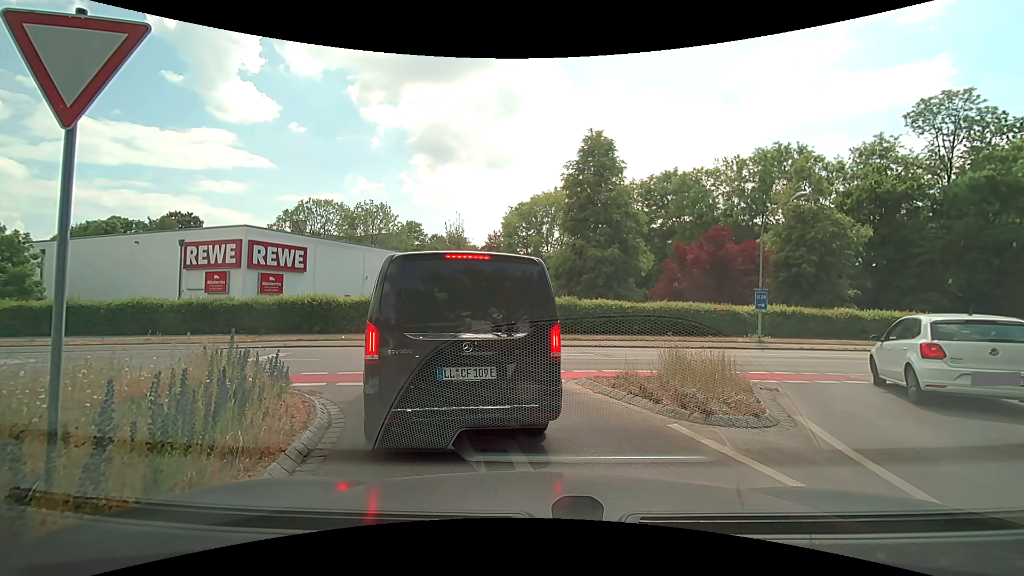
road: tertiary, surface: asphalt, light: Day
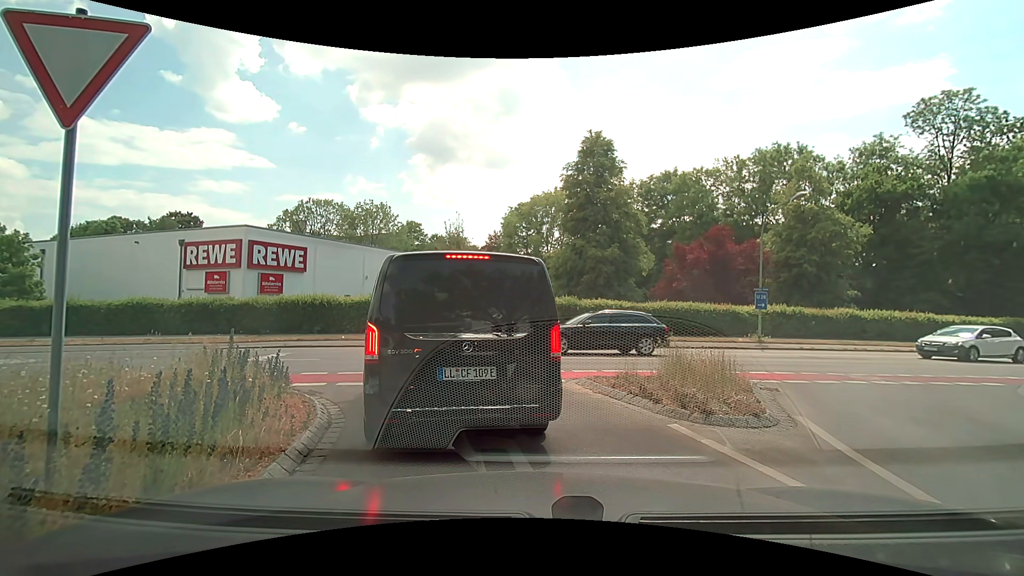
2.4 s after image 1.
(0.0, 0.0) m; 0°
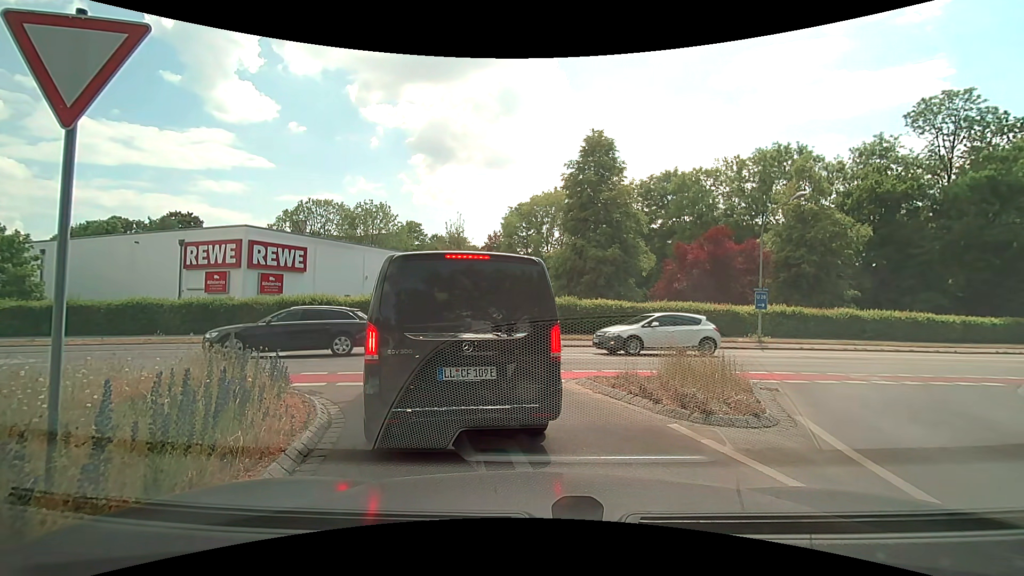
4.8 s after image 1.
(0.0, 0.0) m; 0°
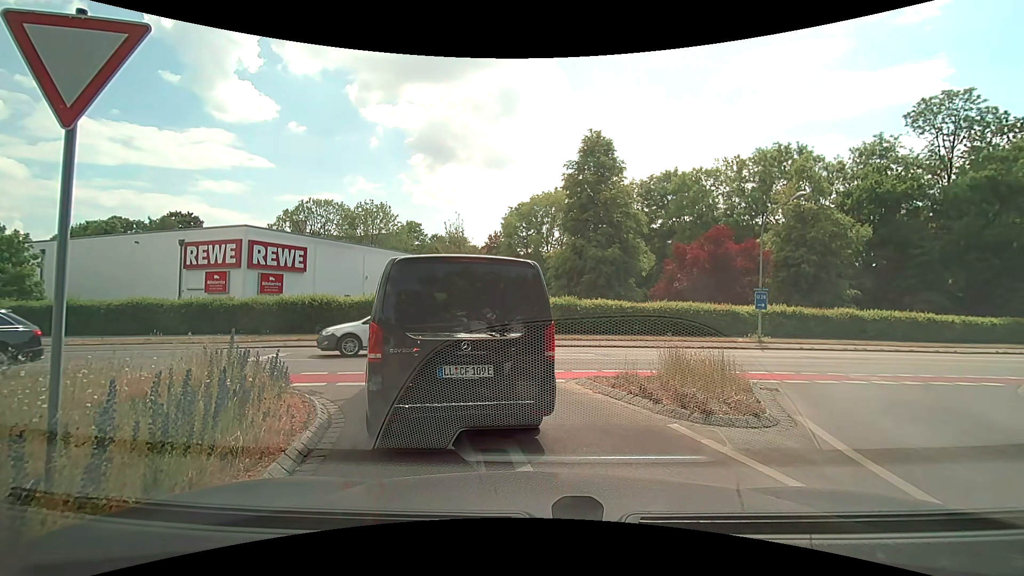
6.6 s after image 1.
(0.0, 0.0) m; 0°
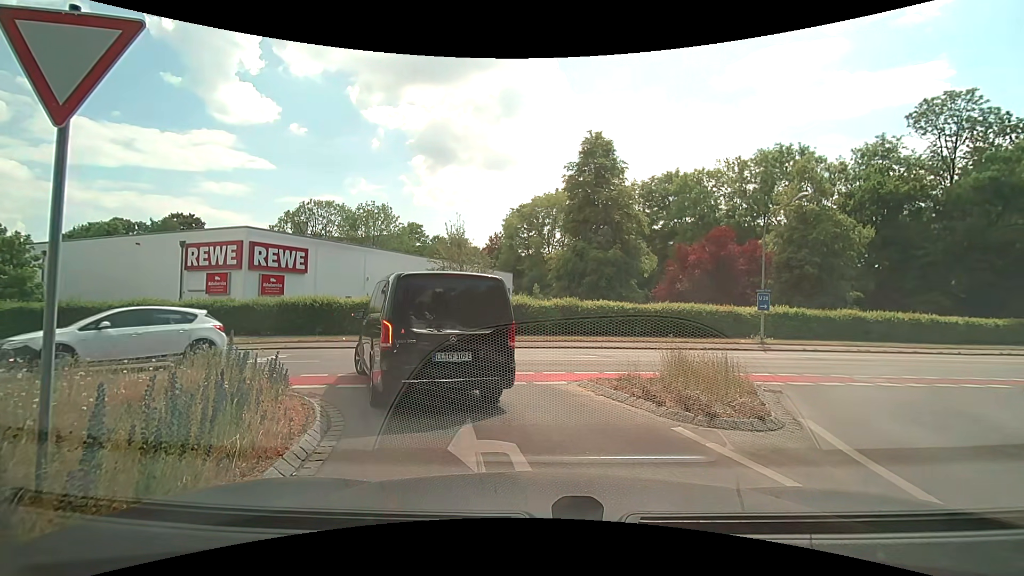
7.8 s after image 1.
(0.0, 0.0) m; 0°
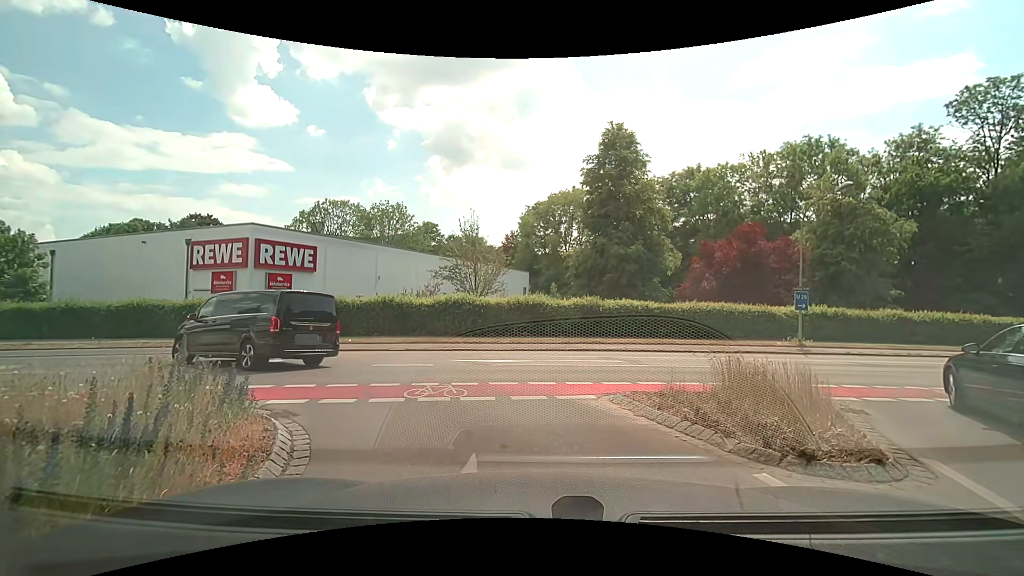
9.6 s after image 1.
(0.0, +1.6) m; 0°
